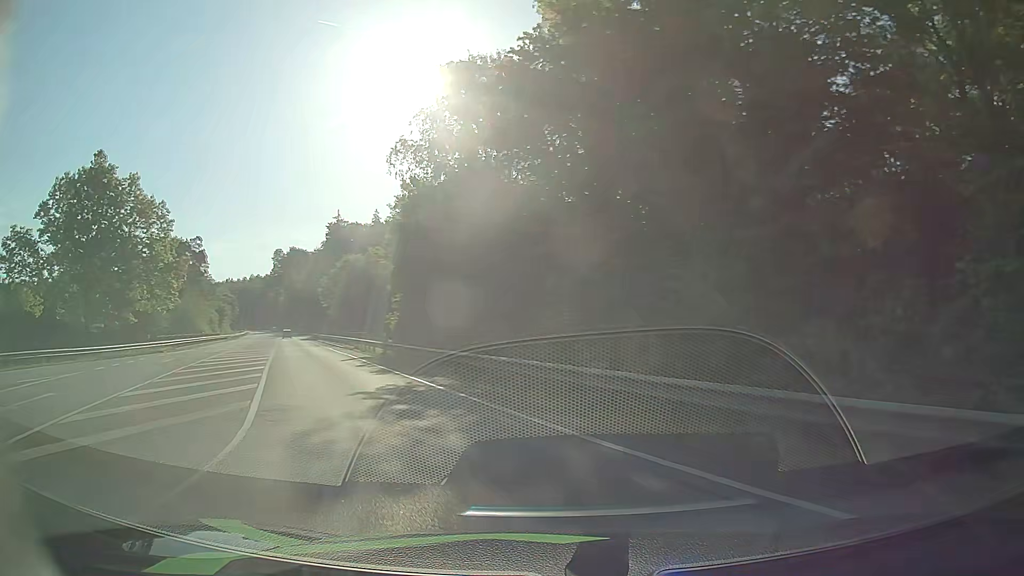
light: Day
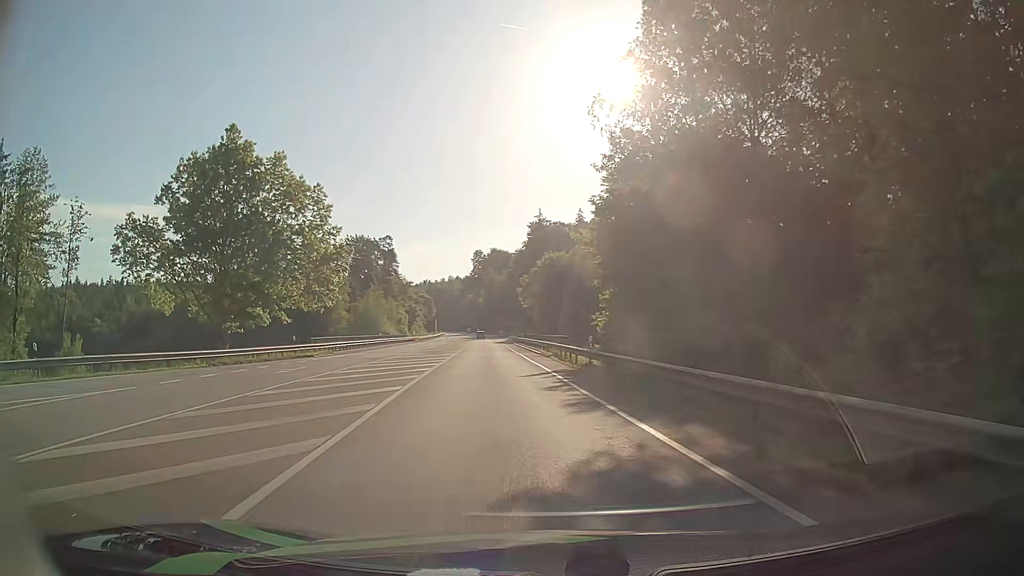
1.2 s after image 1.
(-1.4, +8.6) m; -17°
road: secondary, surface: asphalt
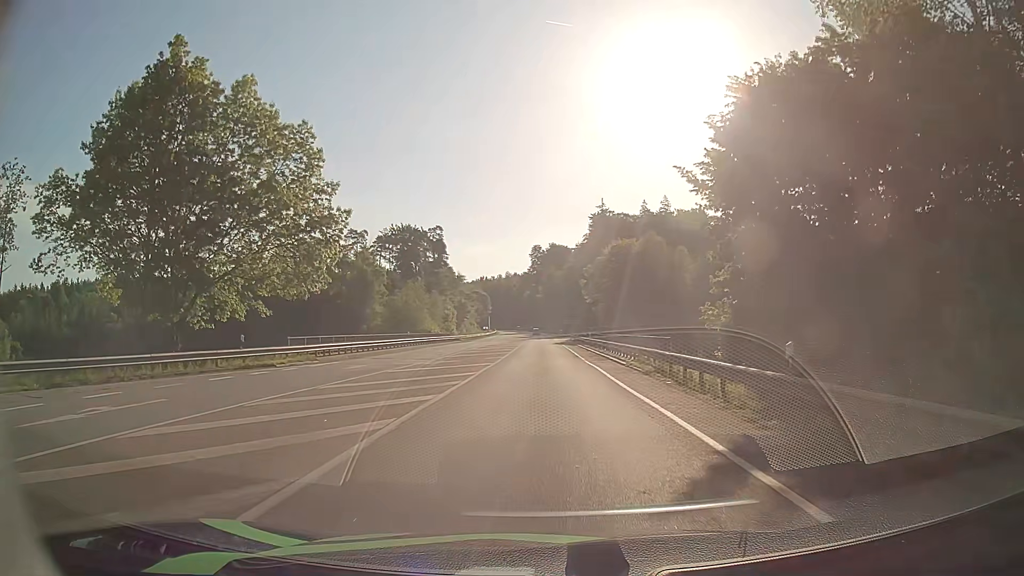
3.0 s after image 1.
(-1.2, +15.4) m; -6°
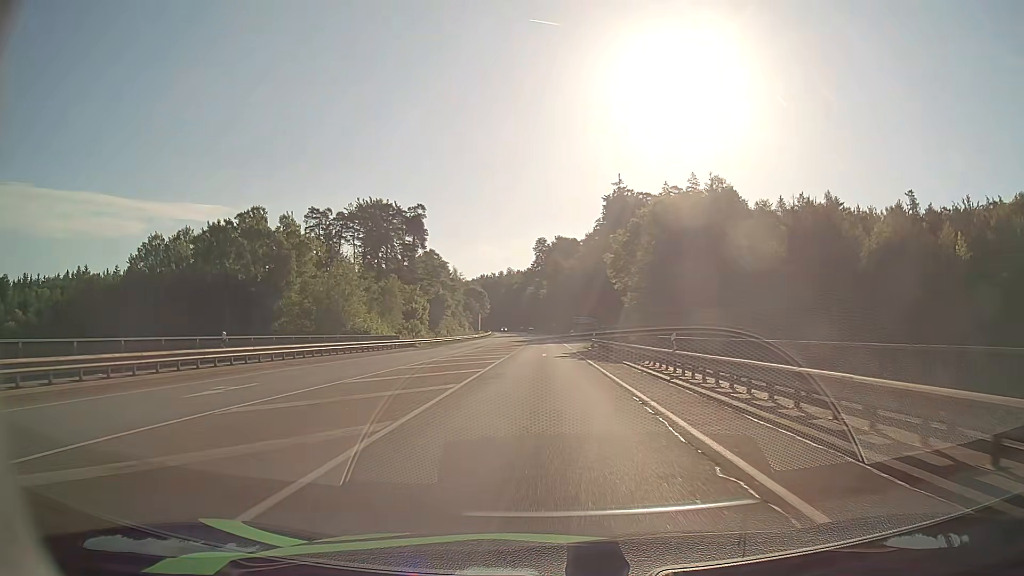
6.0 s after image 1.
(+0.3, +35.0) m; 0°
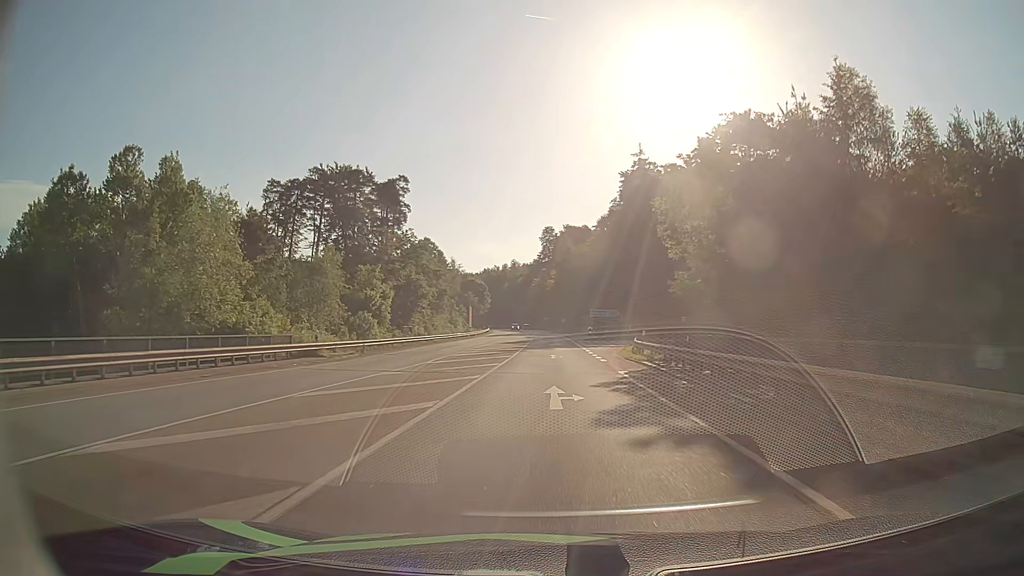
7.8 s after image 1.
(-0.1, +26.5) m; -1°
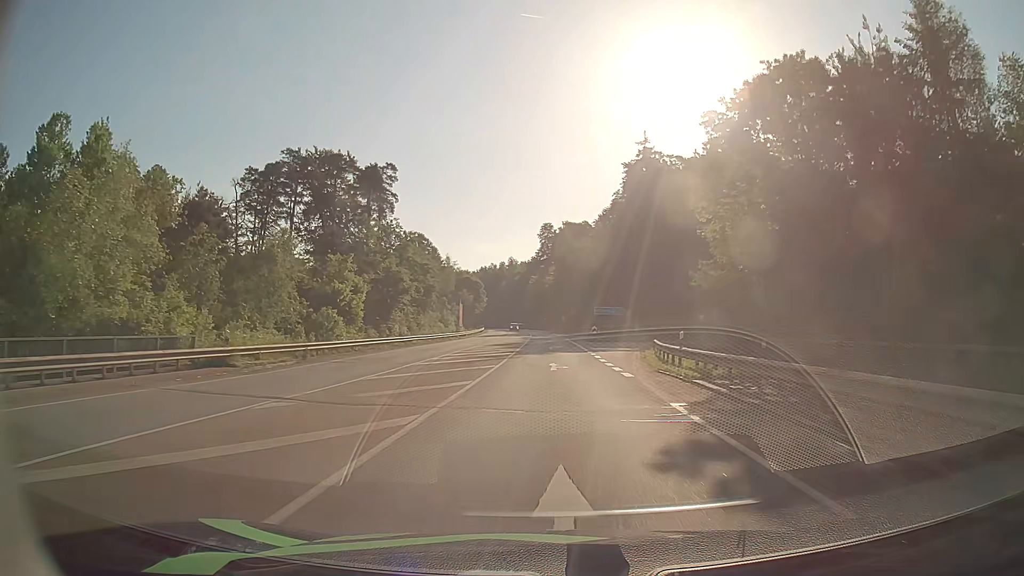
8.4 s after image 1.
(0.0, +9.5) m; 0°
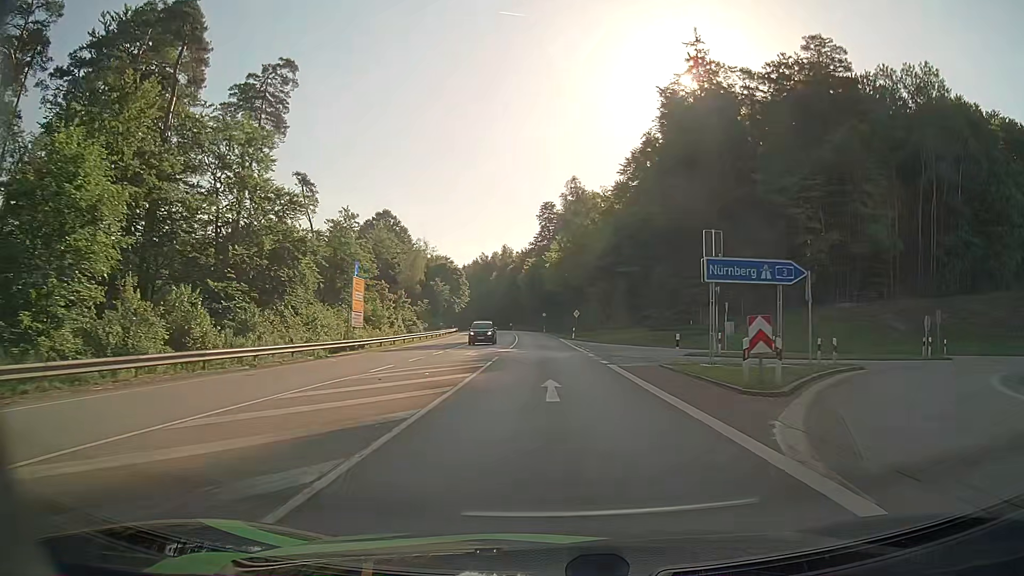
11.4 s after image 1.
(+0.1, +50.2) m; 0°
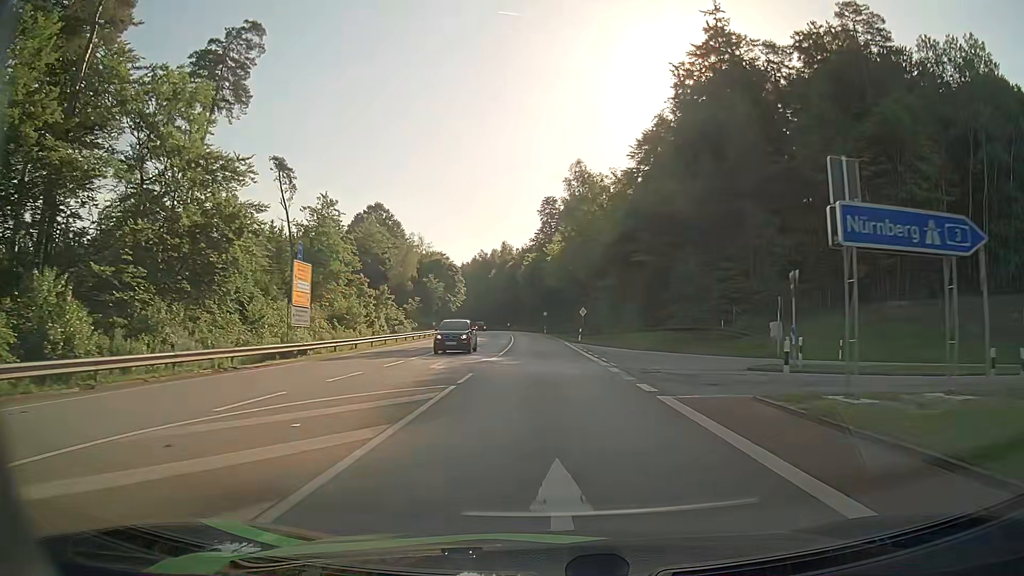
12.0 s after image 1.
(0.0, +10.1) m; 0°
(0, +10) (0, +20) (0, +30) (0, +40) (0, +50) (-1, +60) (-1, +70) (-2, +80) (-3, +90) (-4, +100) m
